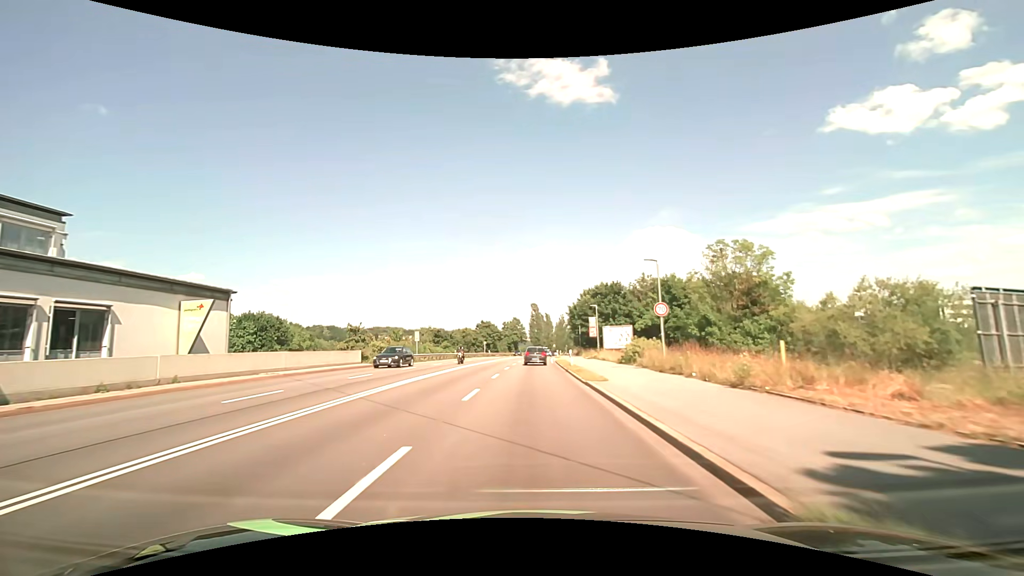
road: primary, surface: asphalt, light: Day
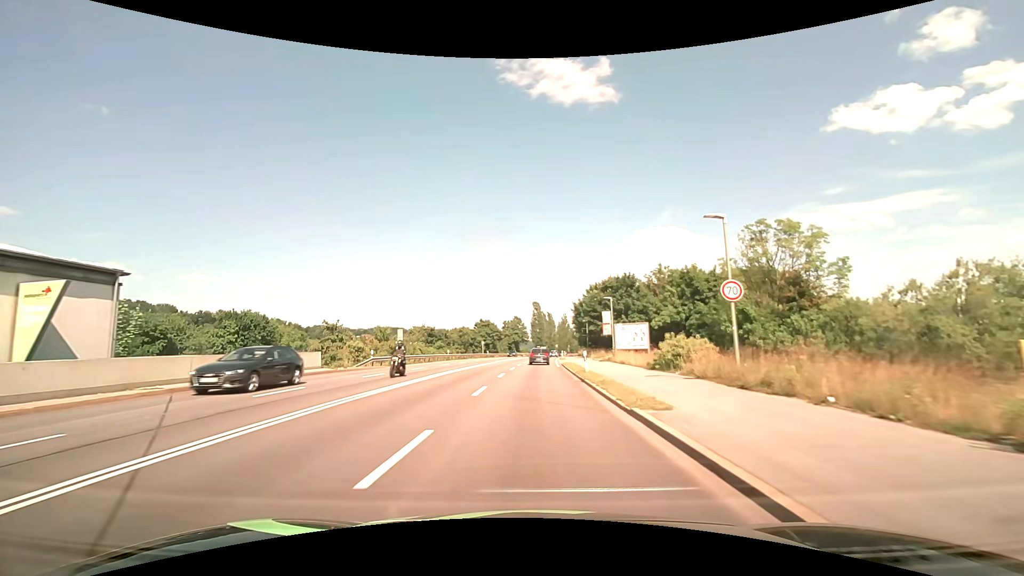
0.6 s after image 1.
(-0.1, +7.7) m; -1°
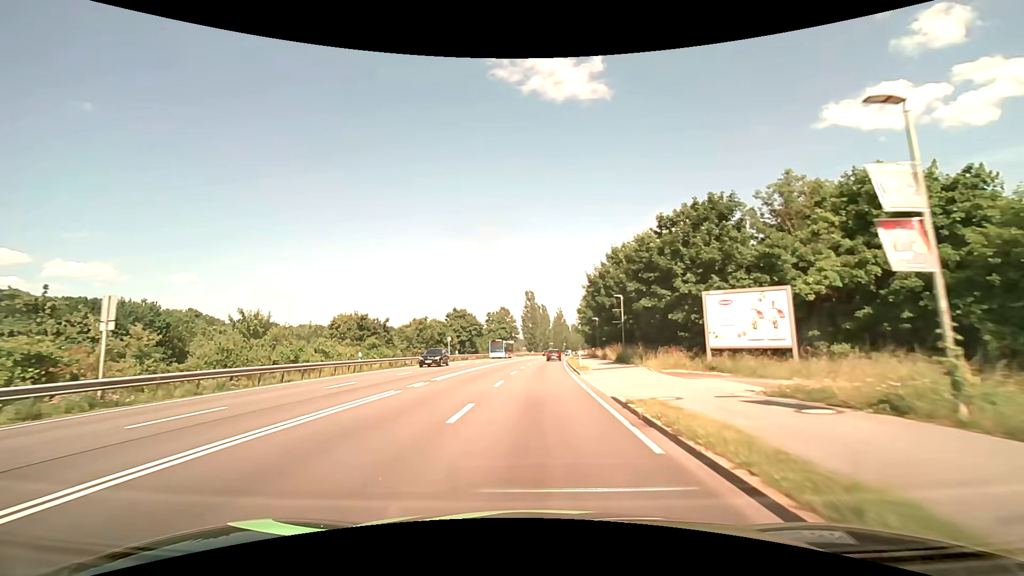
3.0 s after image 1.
(+0.3, +31.8) m; +1°
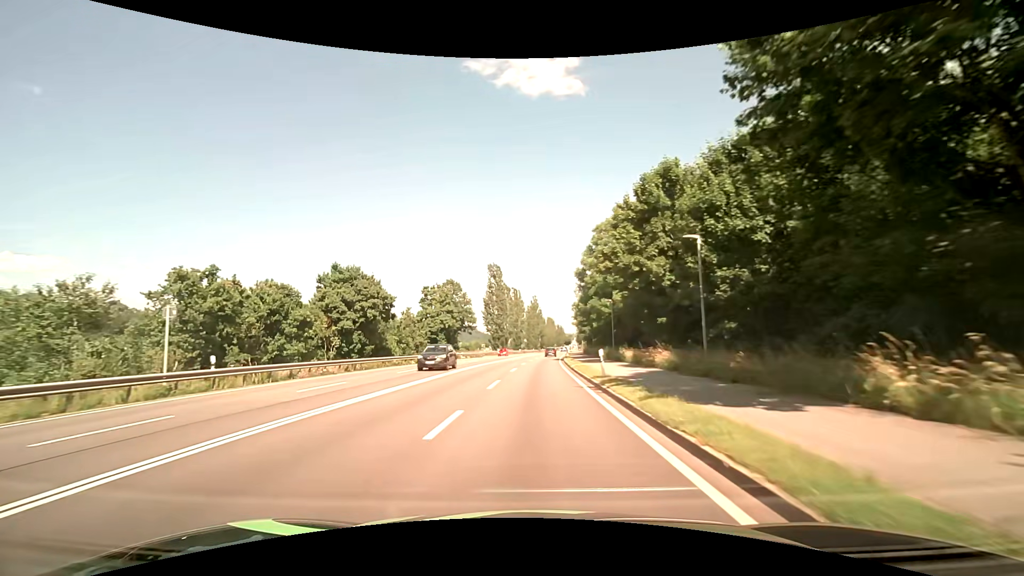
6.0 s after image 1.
(+1.2, +47.0) m; +3°
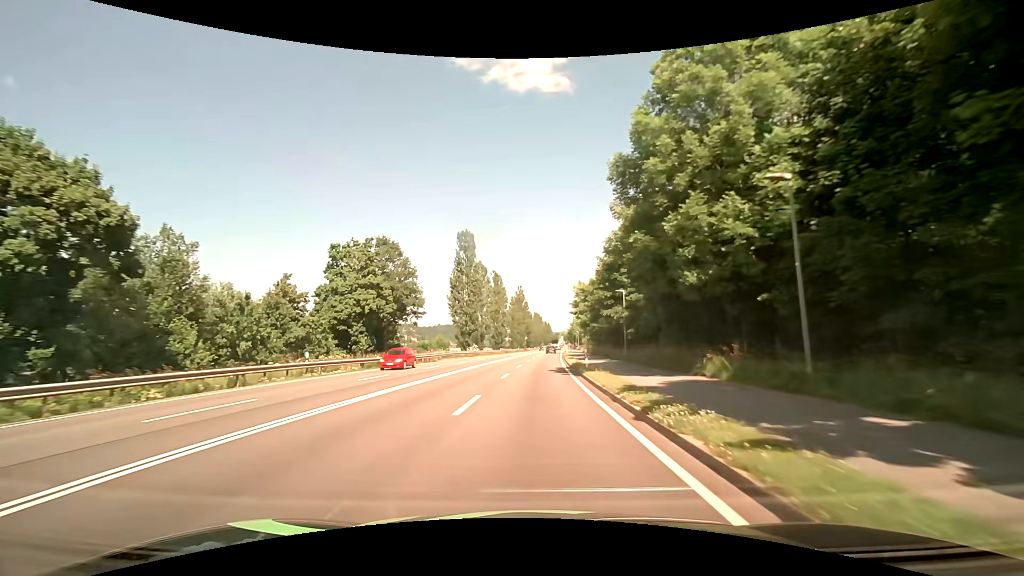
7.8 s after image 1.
(+0.4, +30.5) m; +2°
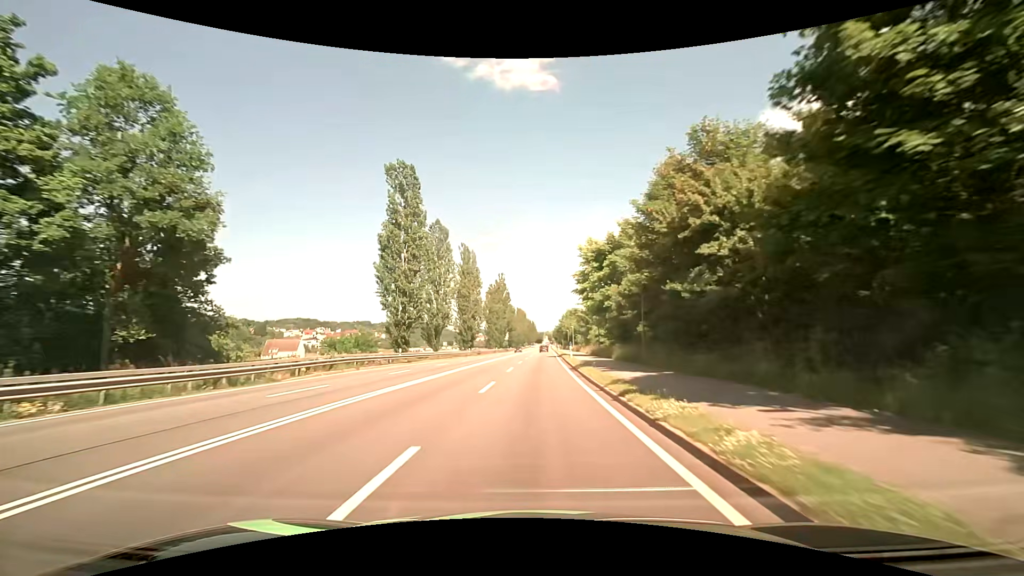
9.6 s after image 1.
(+0.3, +31.3) m; +2°
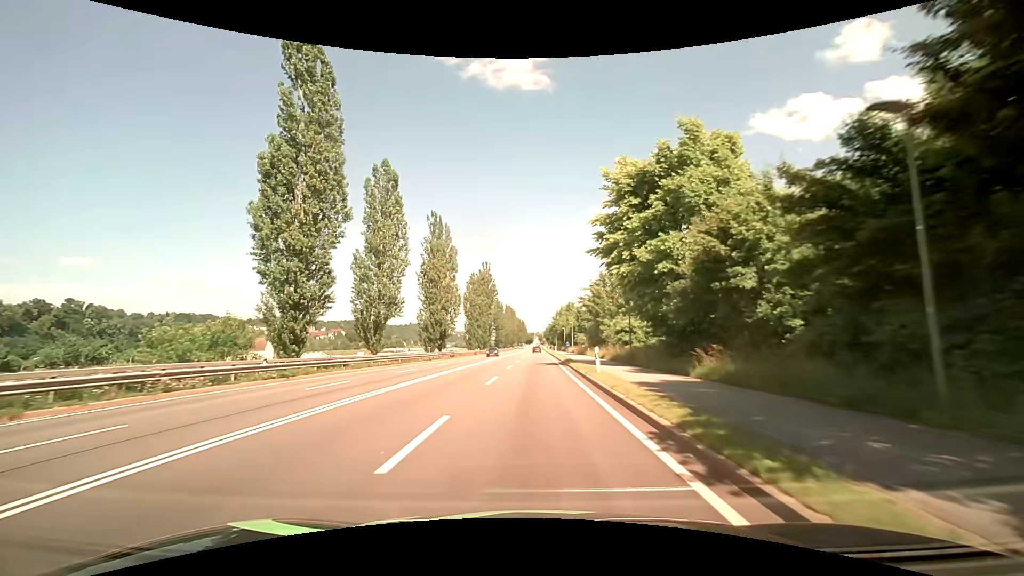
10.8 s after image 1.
(+0.2, +21.1) m; +2°
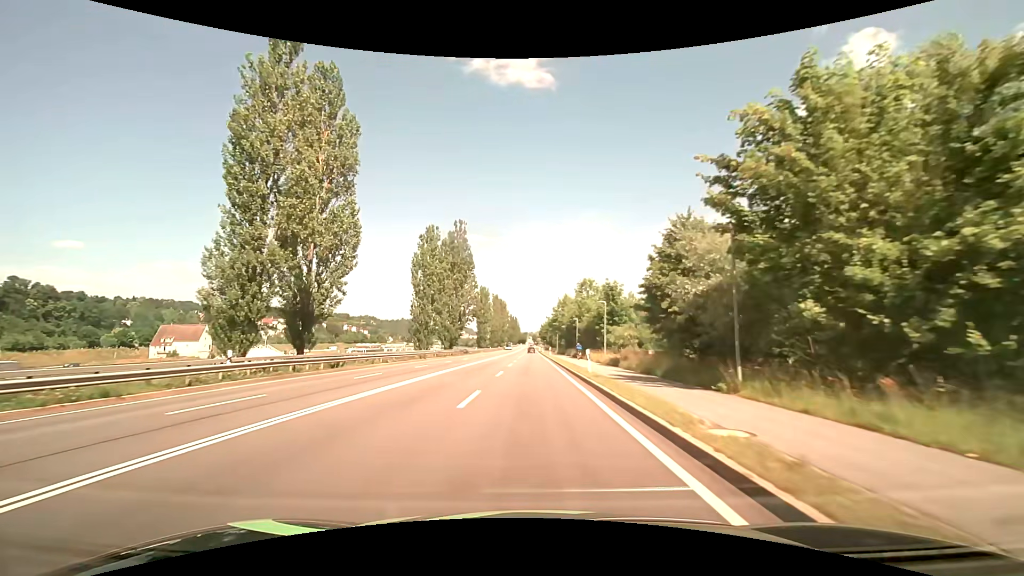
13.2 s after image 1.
(+0.1, +42.5) m; +1°
(0, +10) (0, +20) (0, +30) (0, +40) (0, +50) (0, +60) (0, +70) (0, +80) (0, +90) (0, +100) m
